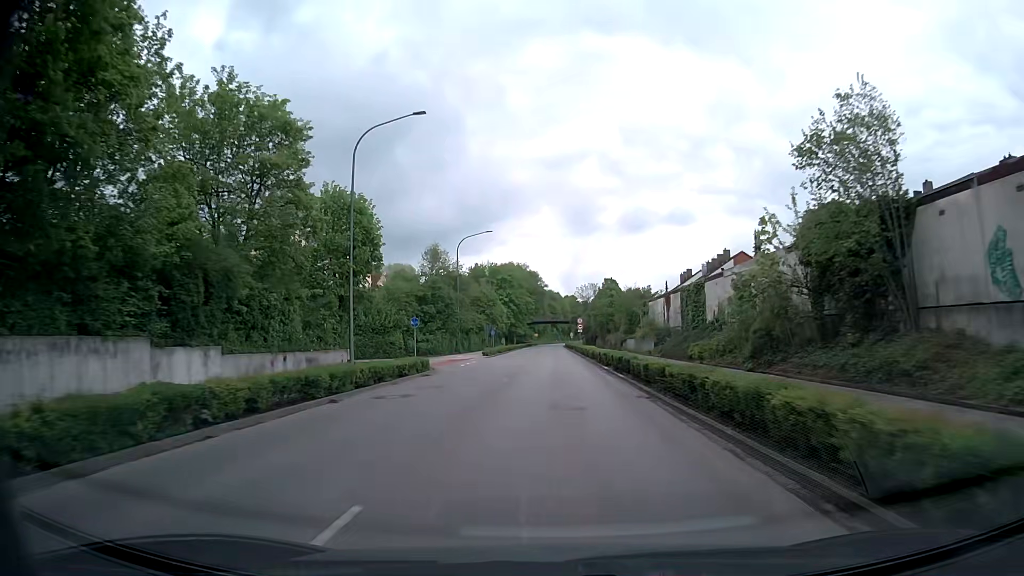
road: secondary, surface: asphalt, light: Day
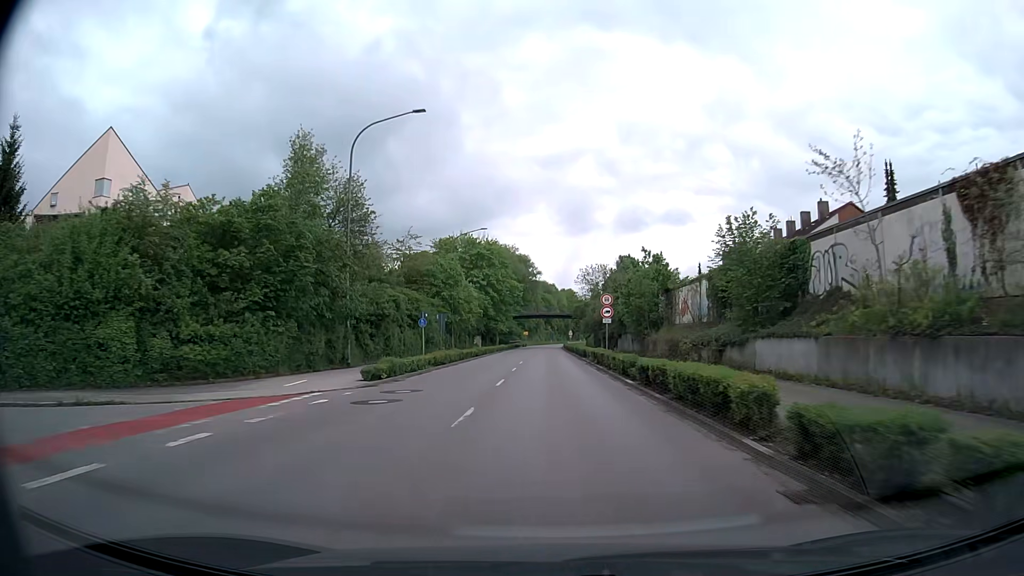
(0.0, +37.2) m; 0°
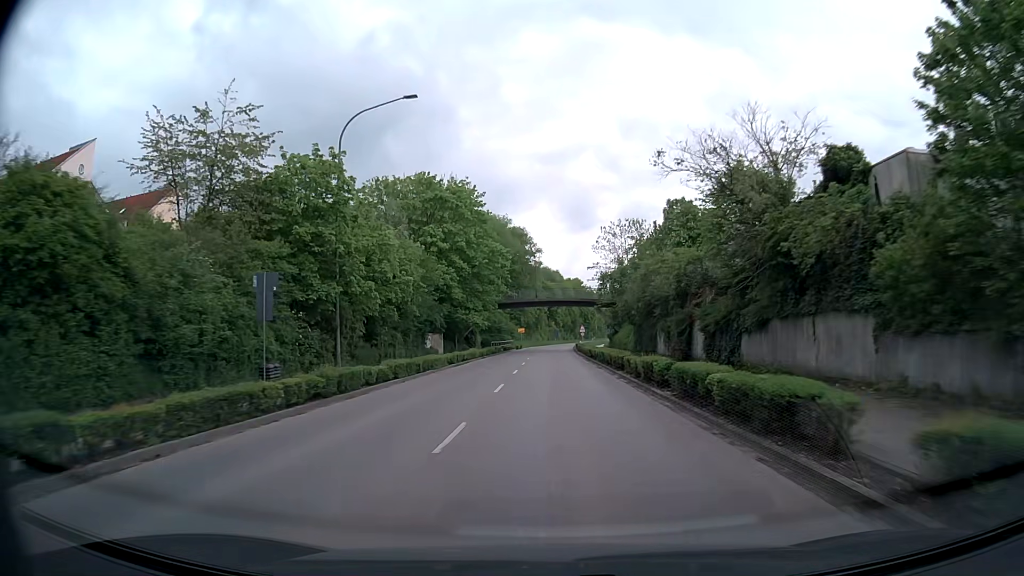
(-0.1, +38.3) m; 0°
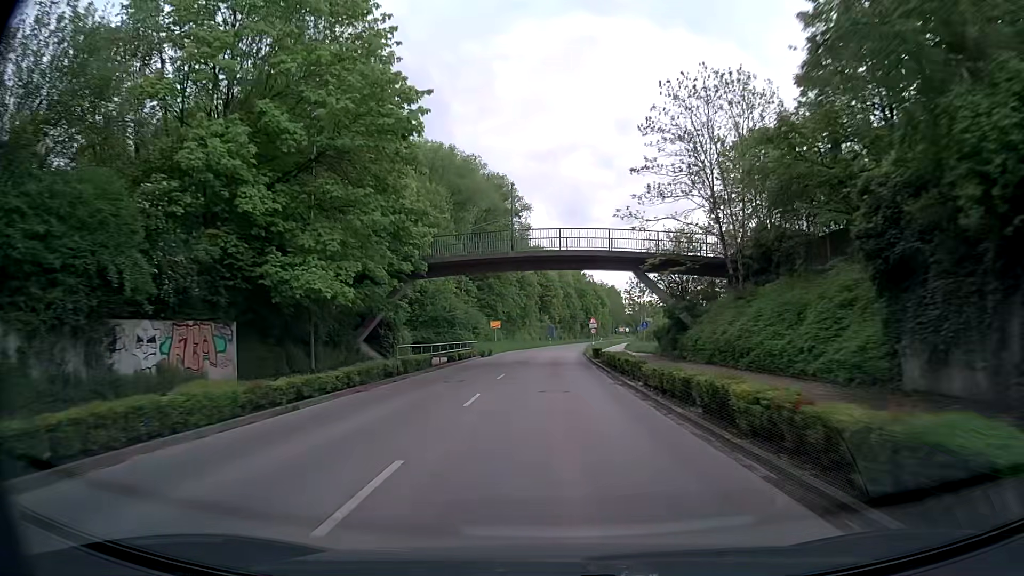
(+0.2, +39.4) m; +1°
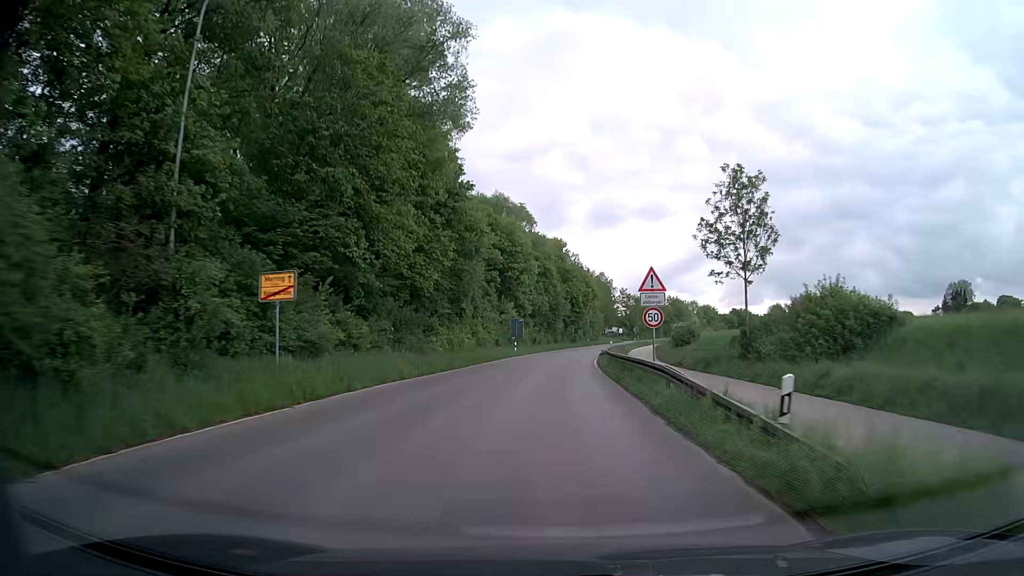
(+0.6, +48.8) m; +2°
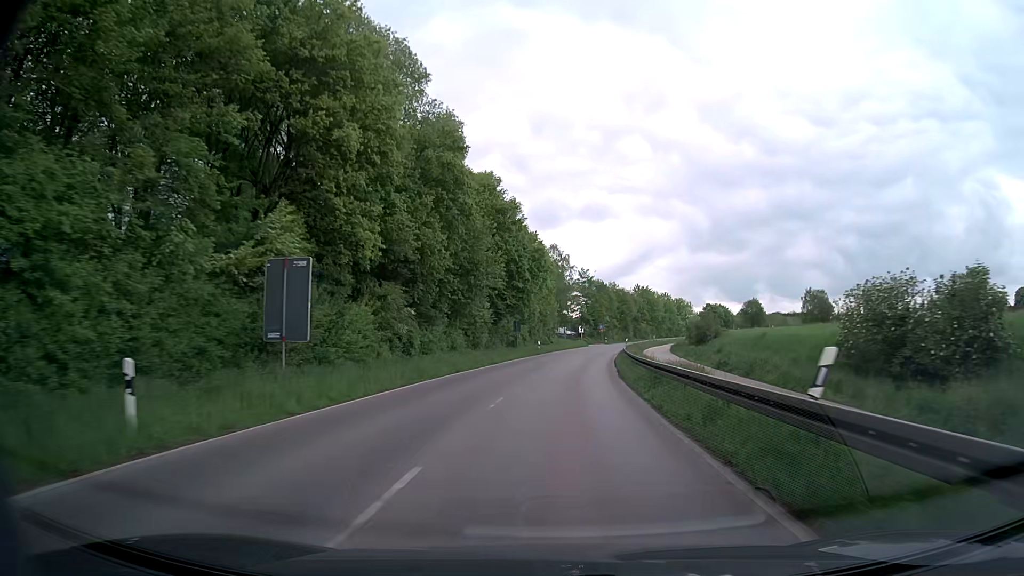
(+1.9, +49.9) m; +5°
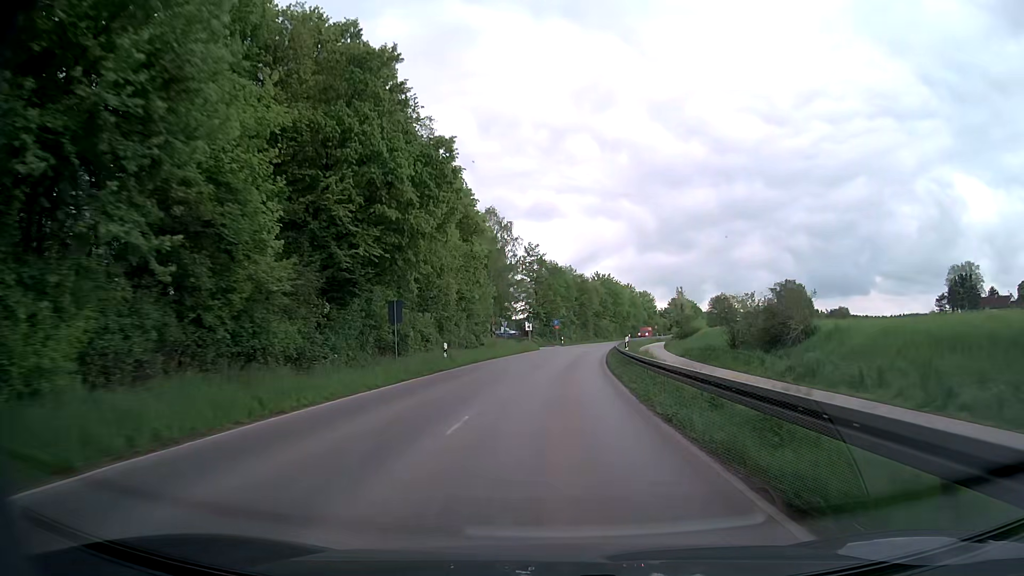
(+1.3, +30.7) m; +4°
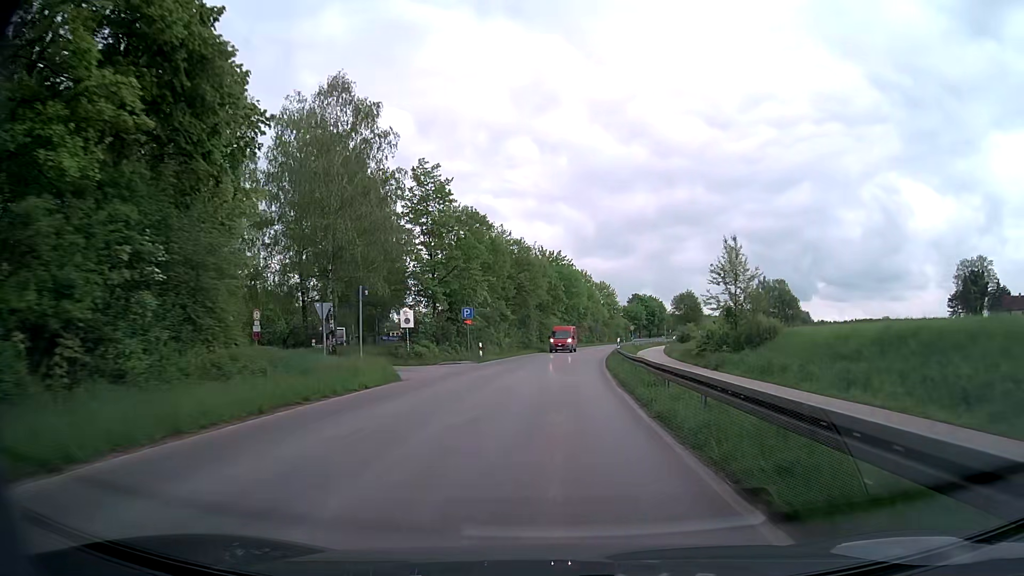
(+2.0, +41.5) m; +5°
(0, +10) (0, +20) (+1, +30) (+2, +40) (+3, +50) (+4, +60) (+6, +70) (+7, +80) (+9, +89) (+12, +99) m
